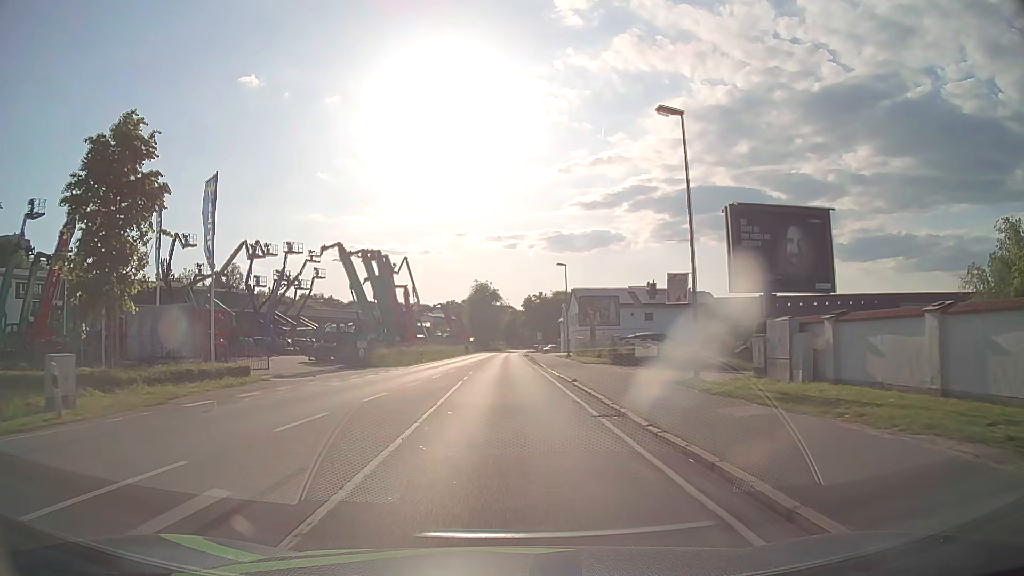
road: primary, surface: asphalt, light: Day
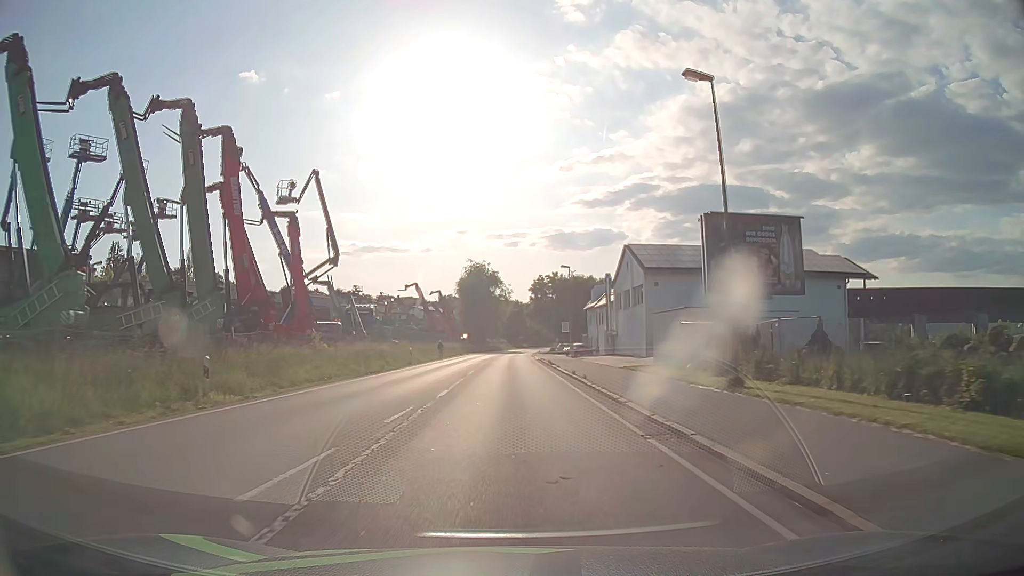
(-0.4, +40.5) m; 0°
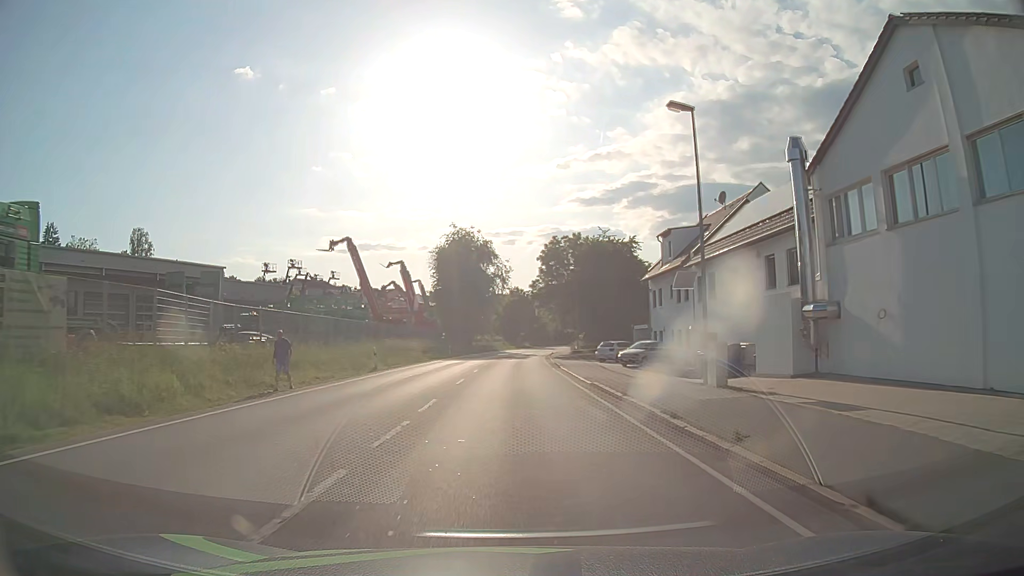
(+0.1, +40.6) m; 0°
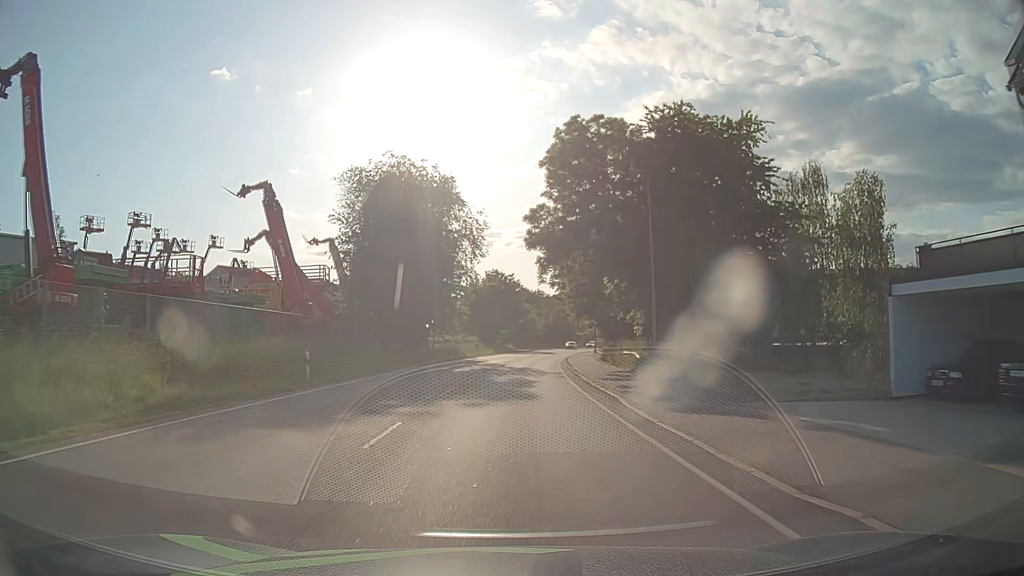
(+0.4, +40.6) m; +1°
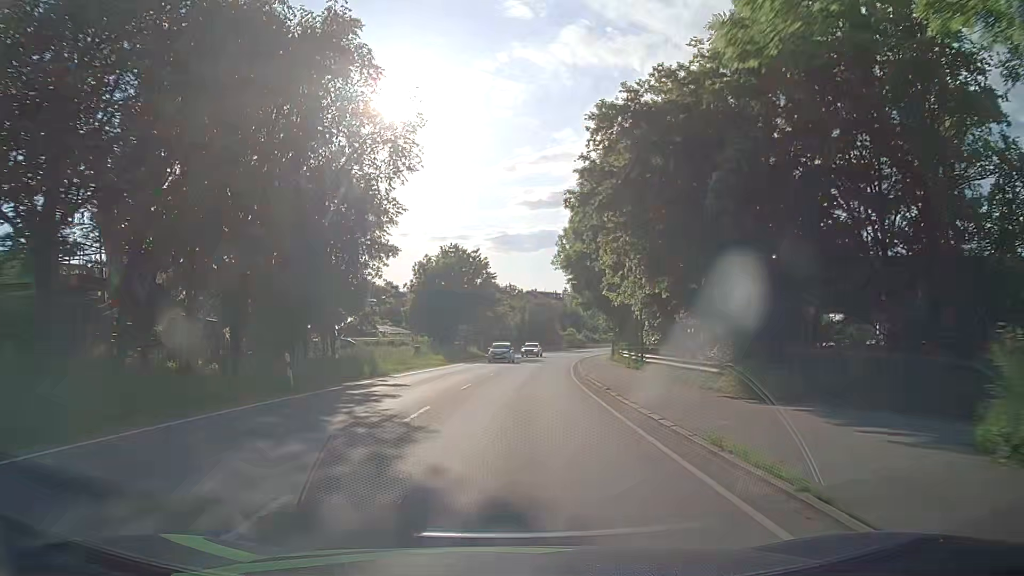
(+0.8, +32.8) m; +2°
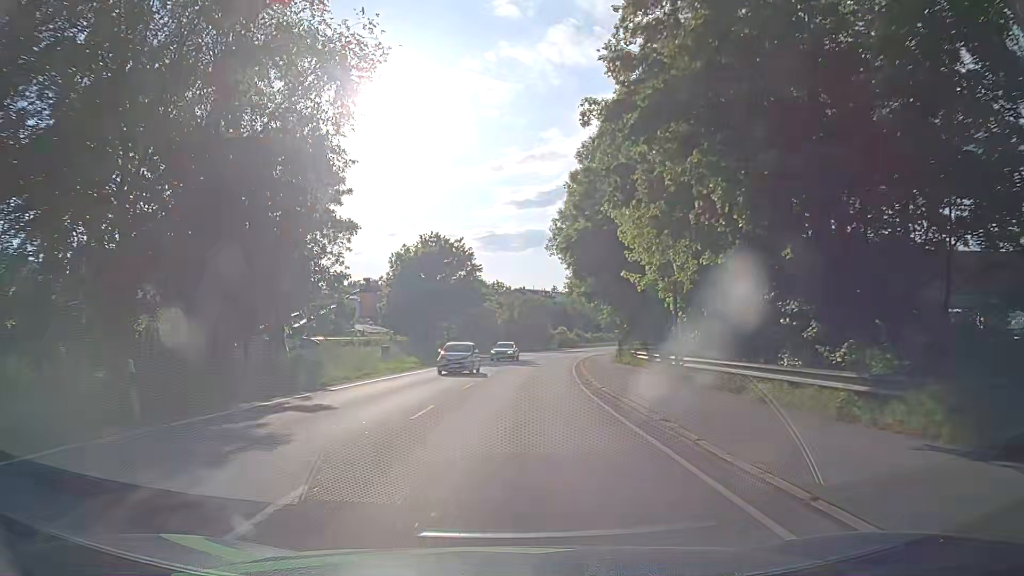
(+0.1, +8.5) m; +2°
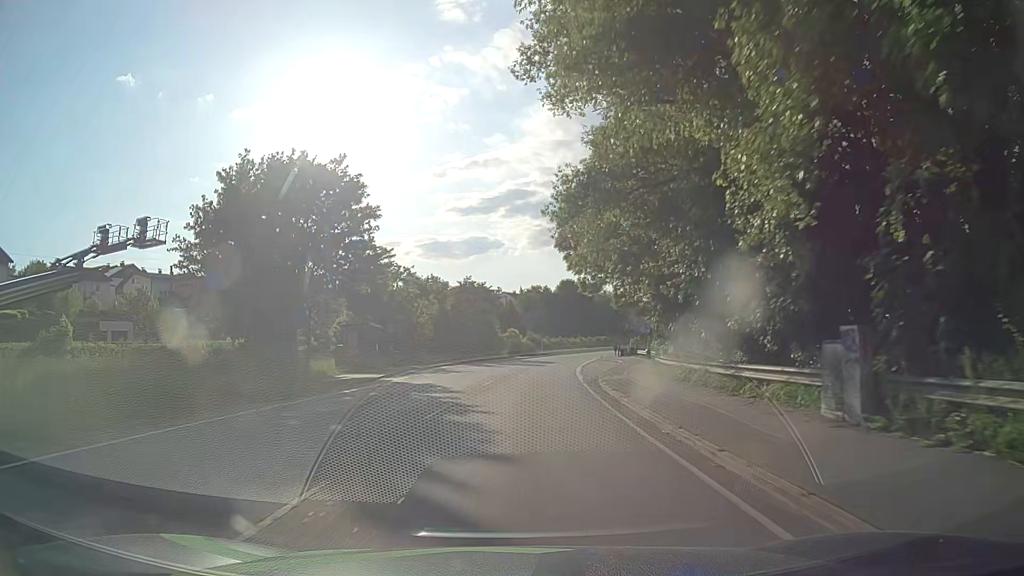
(+1.0, +35.8) m; +5°
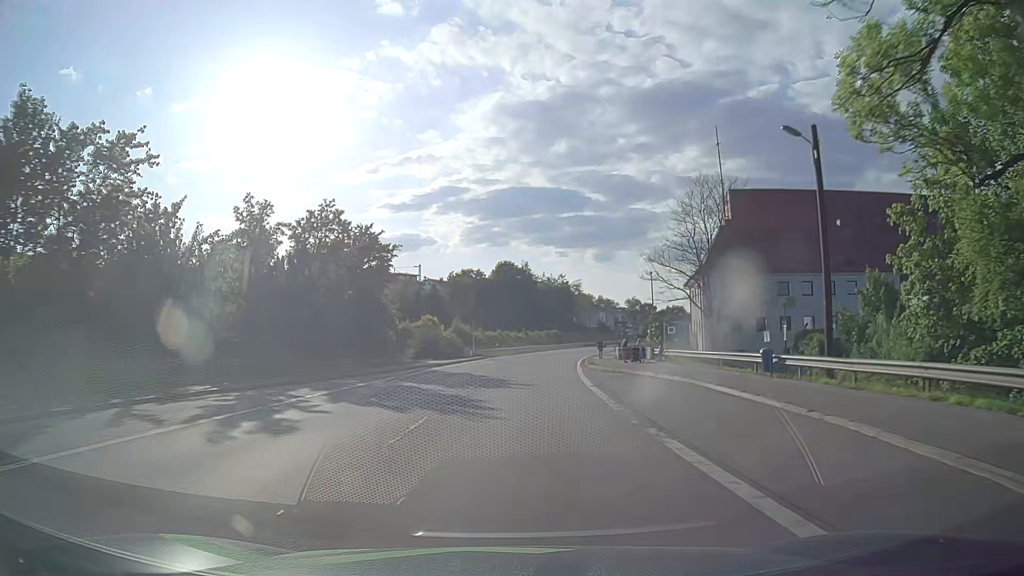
(+1.5, +40.3) m; +4°
(0, +10) (+1, +20) (+2, +30) (+3, +40) (+4, +50) (+5, +60) (+7, +70) (+9, +79) (+11, +89) (+14, +99) m
